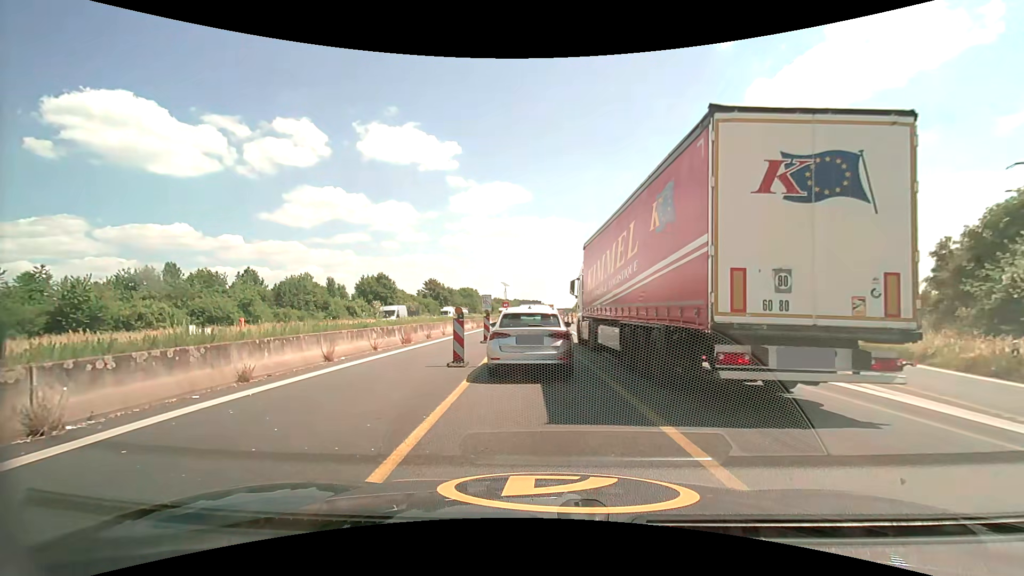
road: motorway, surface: asphalt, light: Day
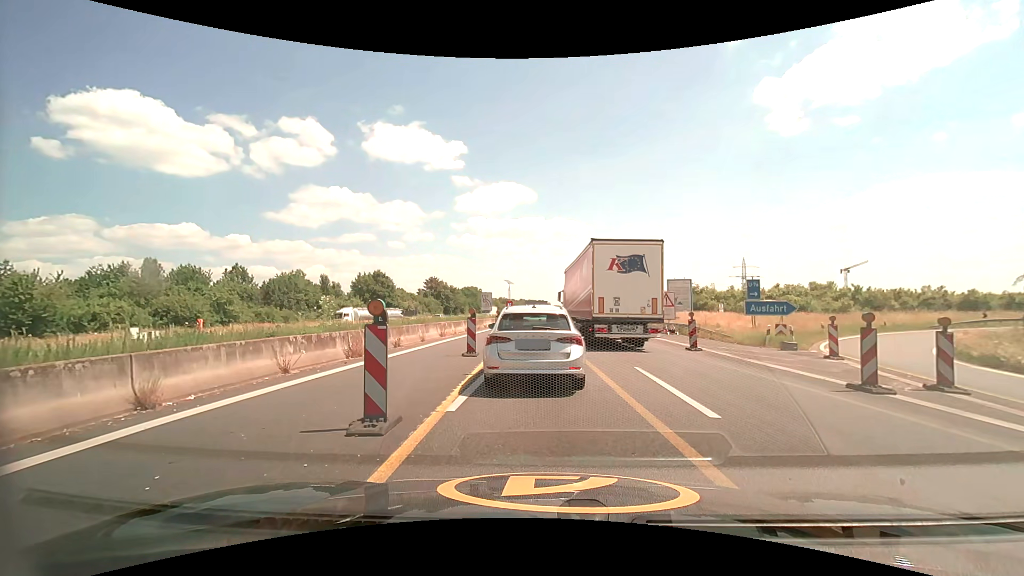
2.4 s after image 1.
(0.0, +6.7) m; 0°
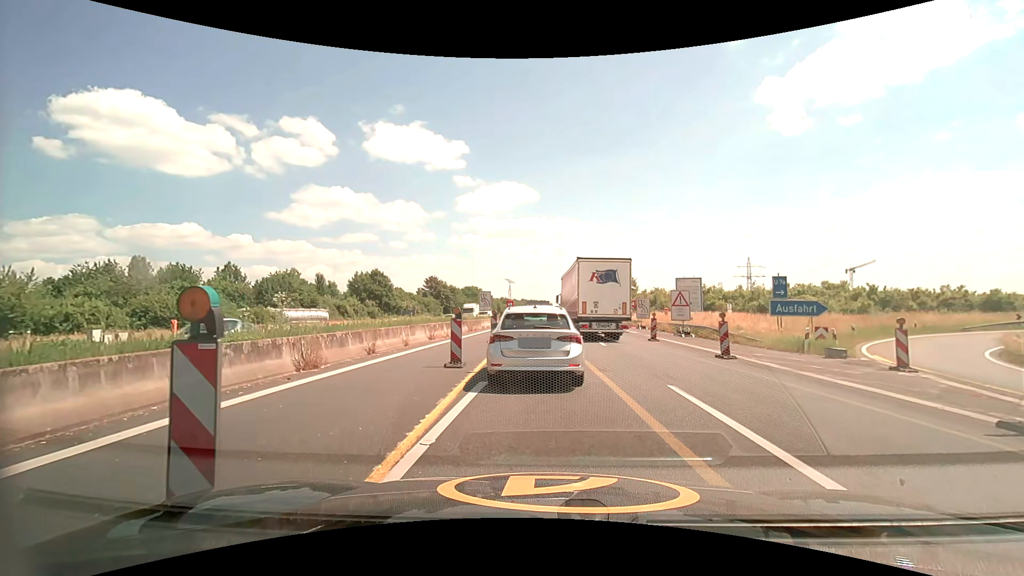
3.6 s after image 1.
(0.0, +3.1) m; -1°
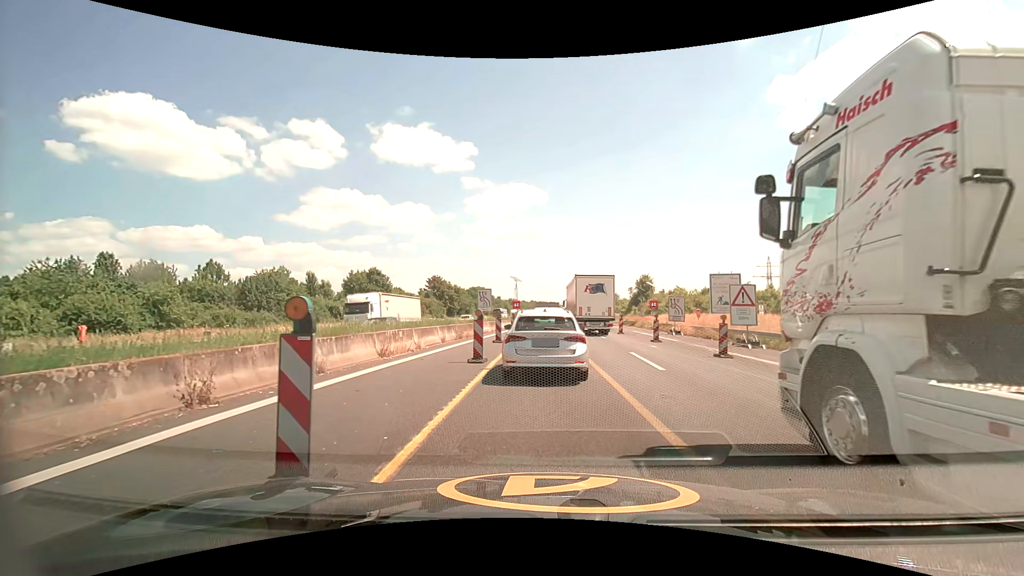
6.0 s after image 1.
(0.0, +8.9) m; 0°
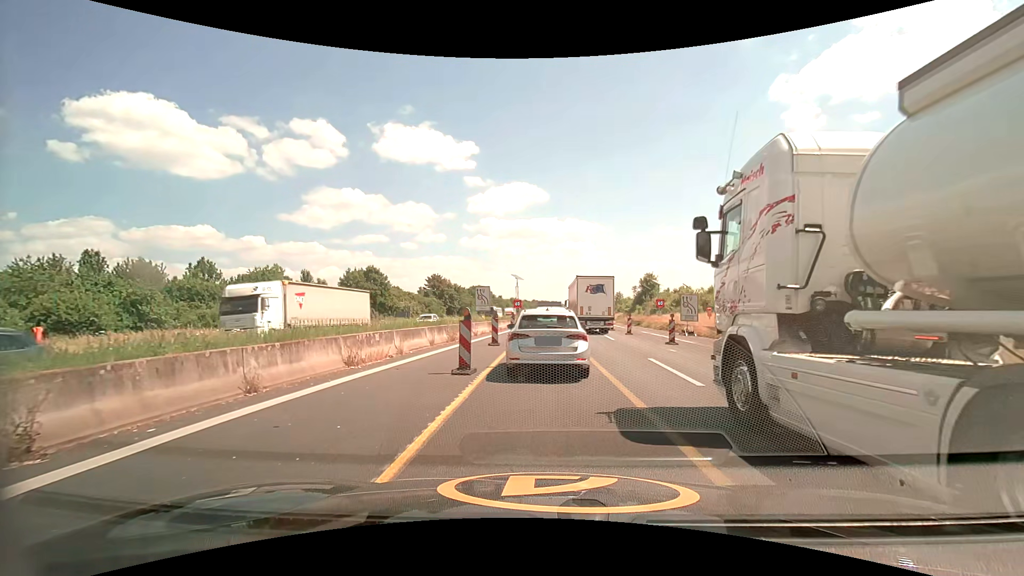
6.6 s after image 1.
(0.0, +2.9) m; -1°
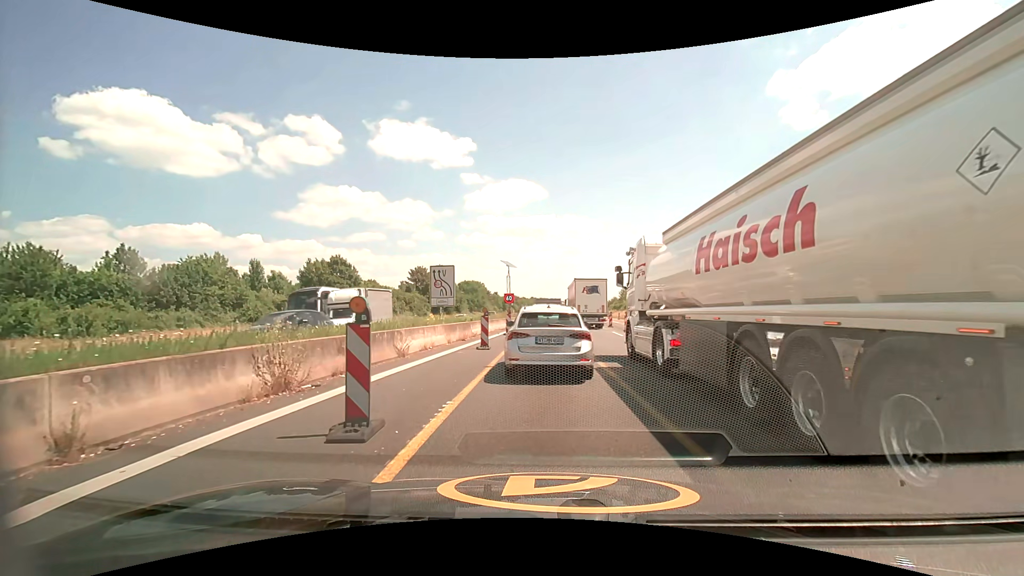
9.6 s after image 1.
(+0.1, +16.0) m; 0°
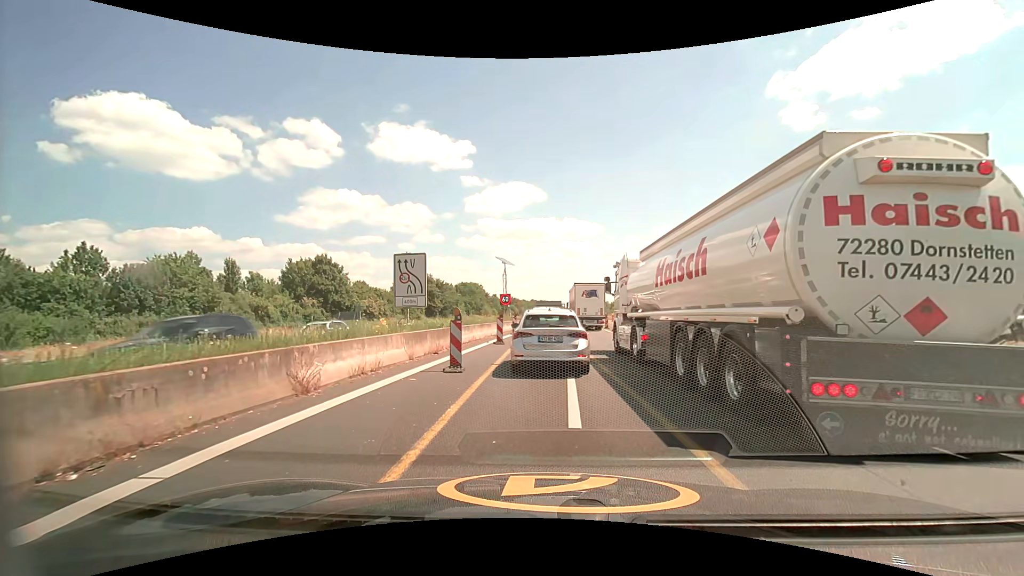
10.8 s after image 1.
(0.0, +6.2) m; +1°
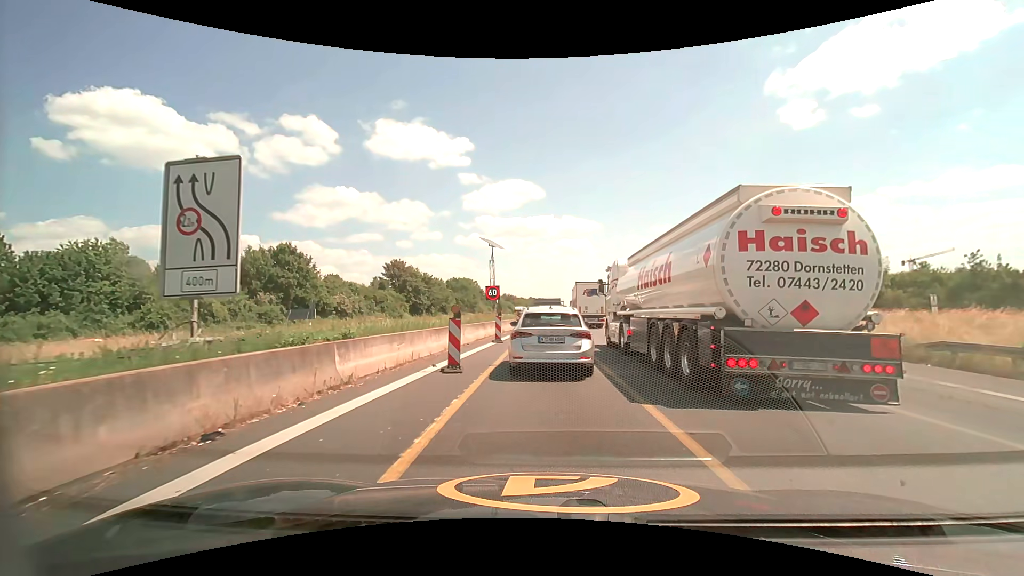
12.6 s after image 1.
(0.0, +11.6) m; 0°
(0, +10) (0, +20) (0, +30) (0, +40) (+1, +50) (+1, +60) (+1, +70) (+2, +80) (+2, +90) (+3, +100) m
